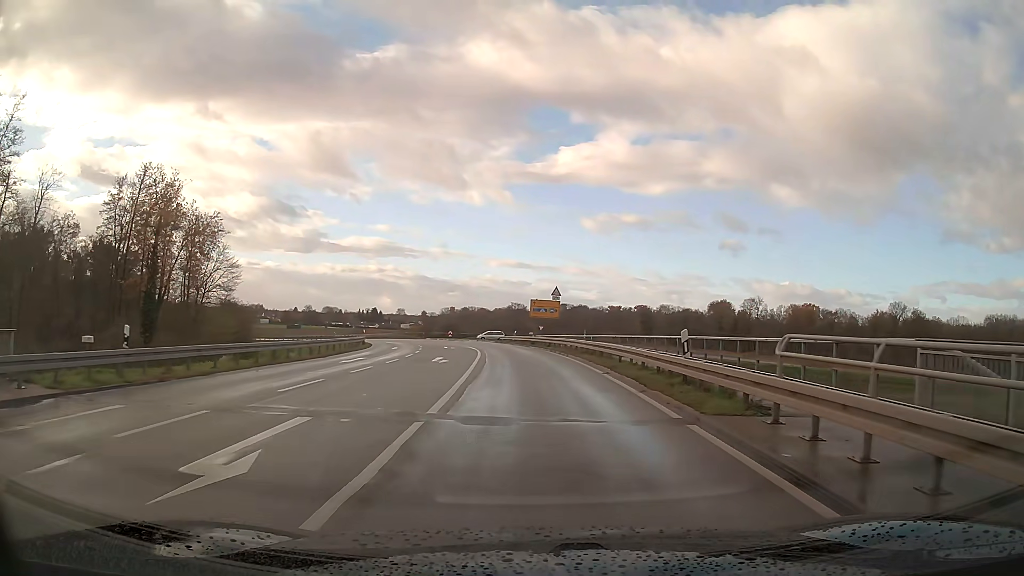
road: secondary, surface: asphalt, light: Day
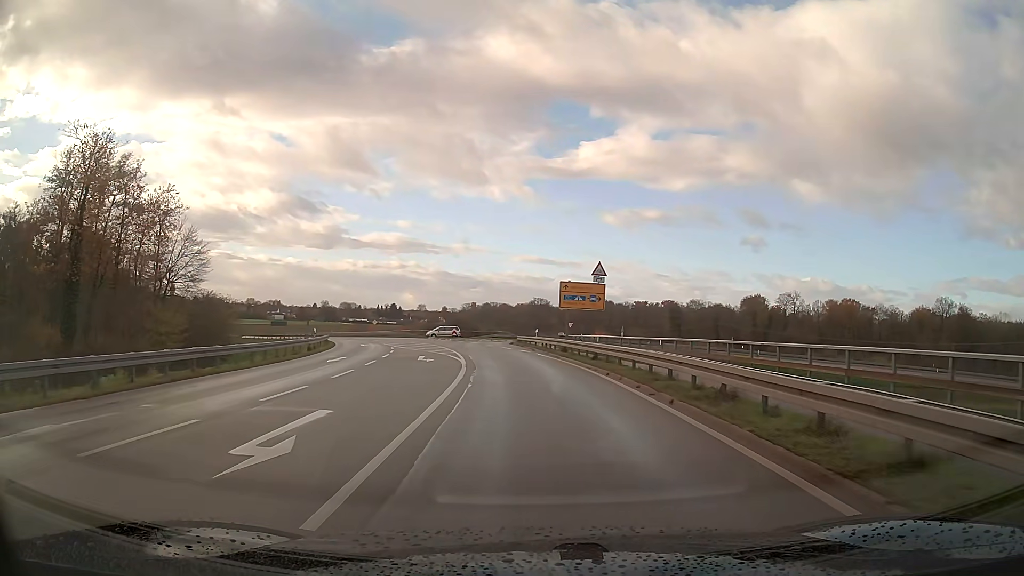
(-0.3, +19.1) m; -2°
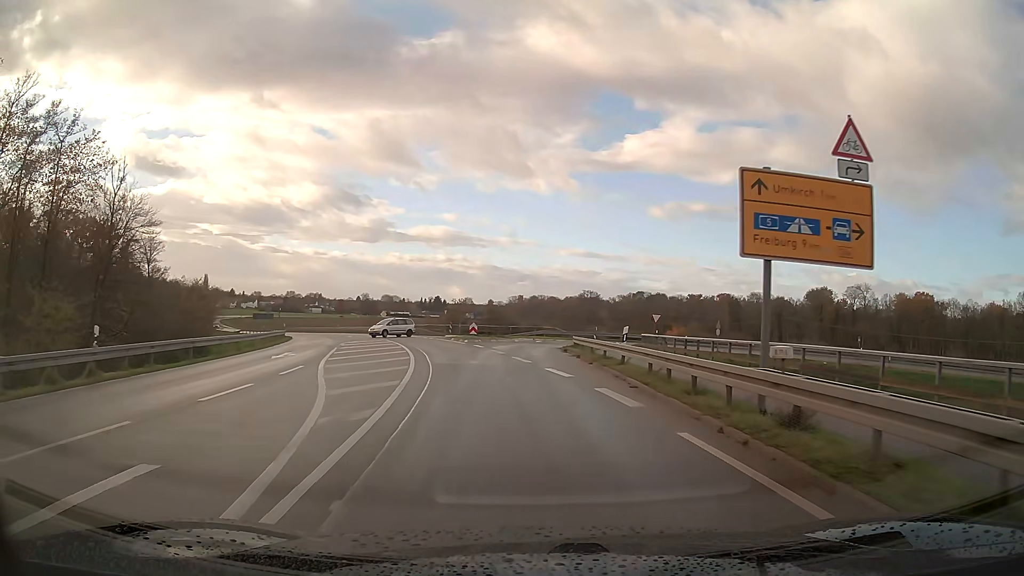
(-0.8, +25.1) m; -4°
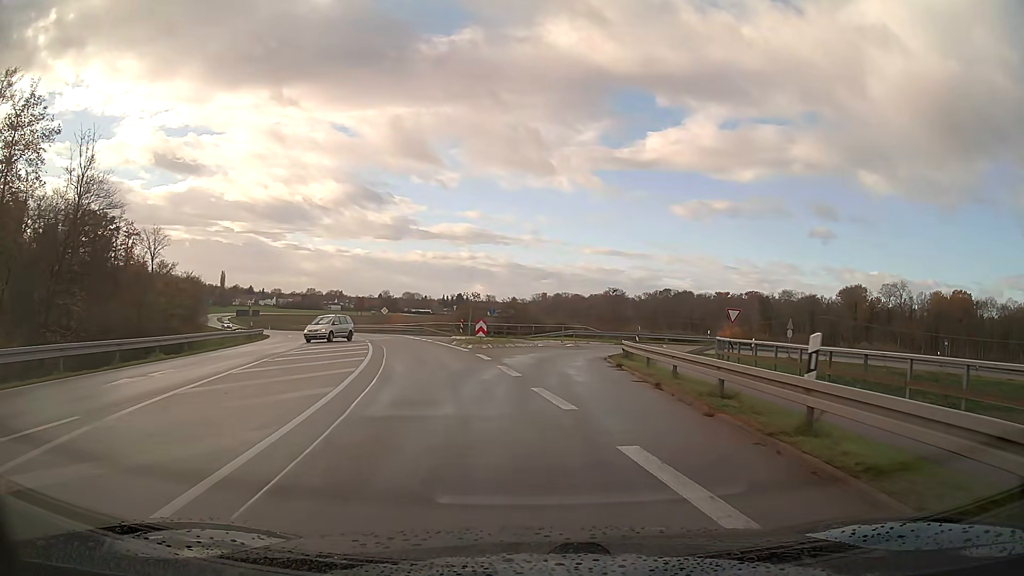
(-0.2, +12.1) m; -2°
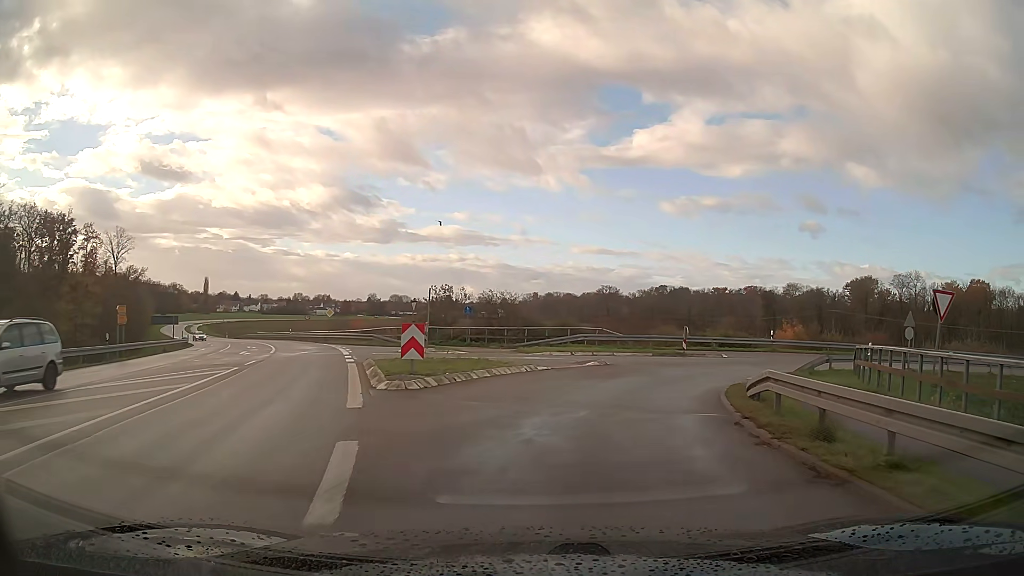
(+0.2, +17.4) m; +3°
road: trunk_link
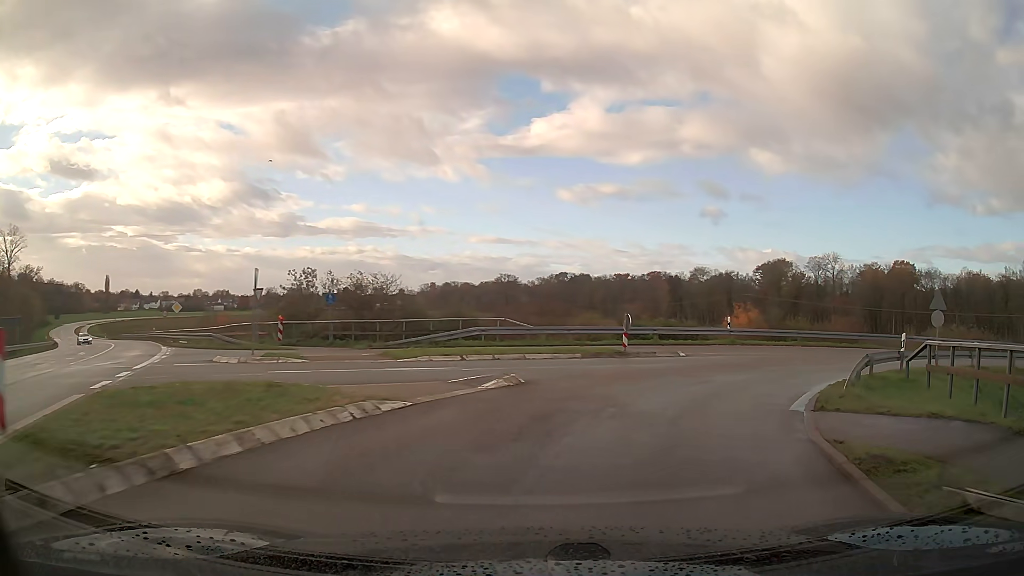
(+0.8, +10.0) m; +11°
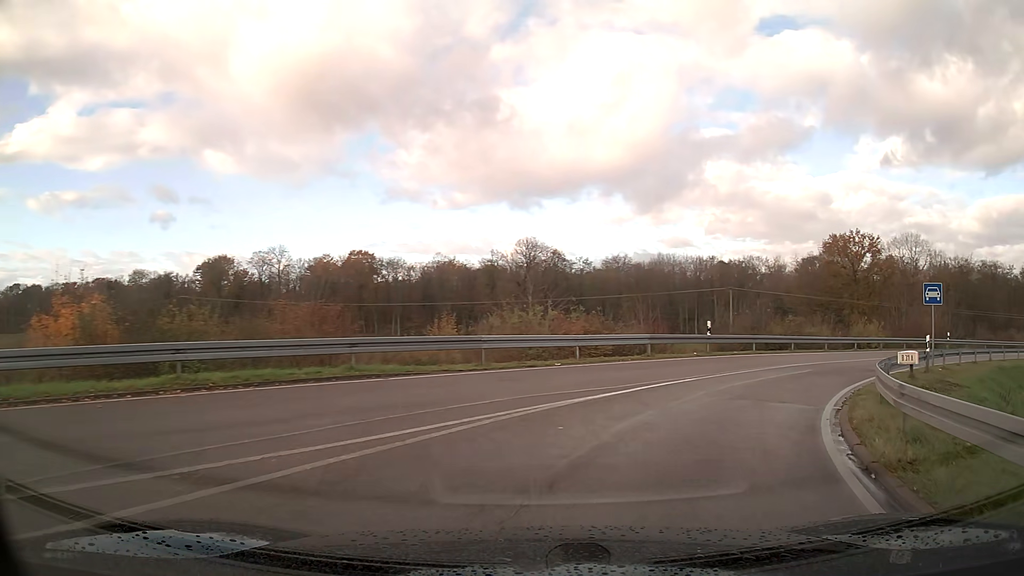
(+9.2, +21.1) m; +49°
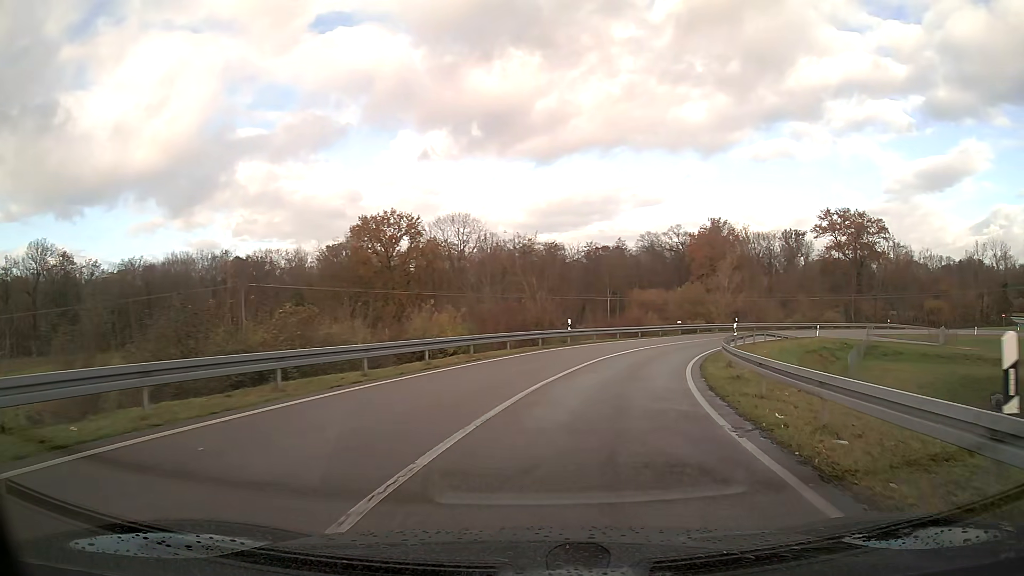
(+7.3, +19.4) m; +37°
(+1, +10) (+2, +20) (+5, +29) (+9, +39) (+14, +47) (+20, +55) (+27, +62) (+35, +68) (+44, +72) (+54, +74) m
